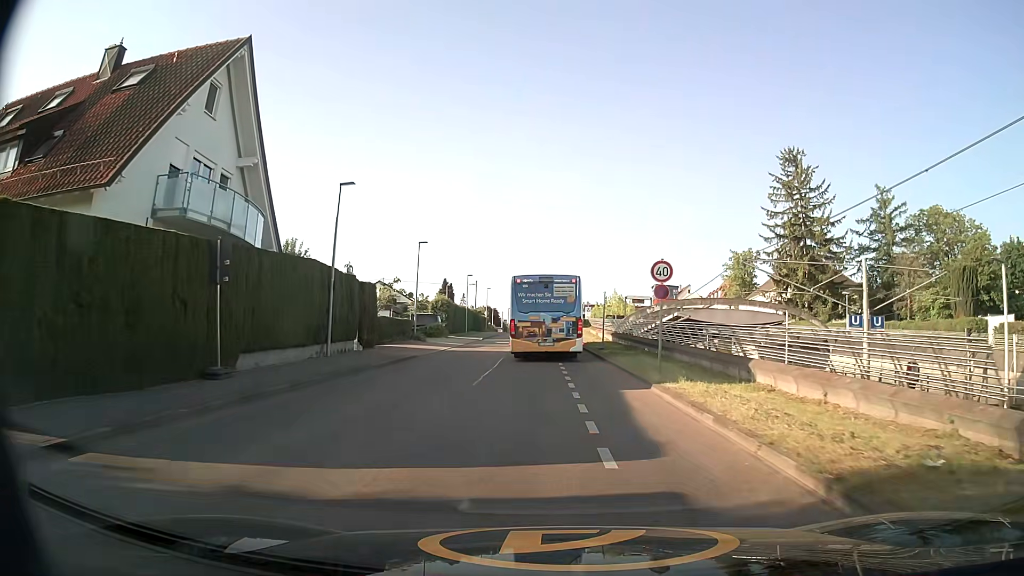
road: tertiary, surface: asphalt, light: Day
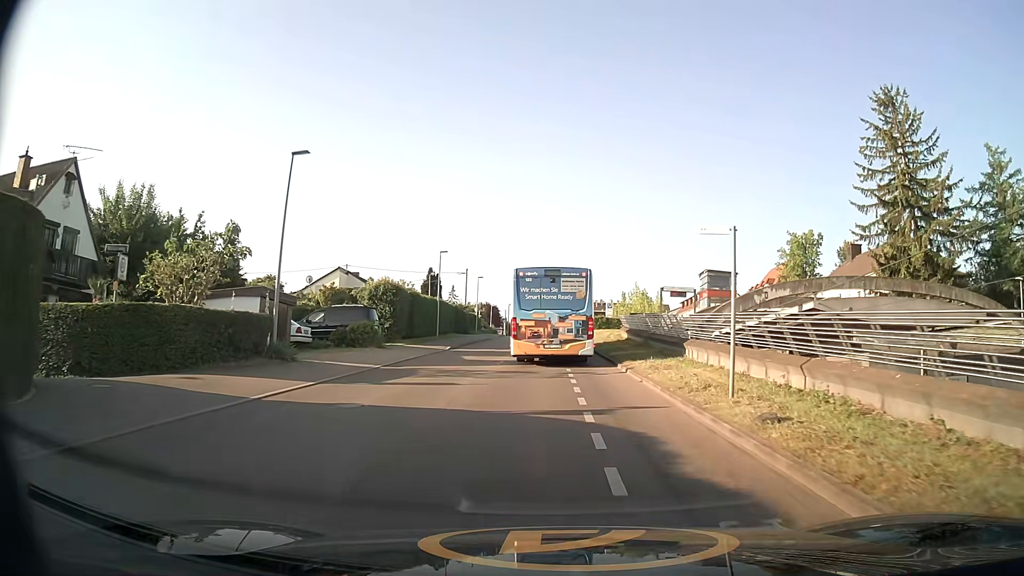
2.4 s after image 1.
(-0.3, +22.9) m; 0°
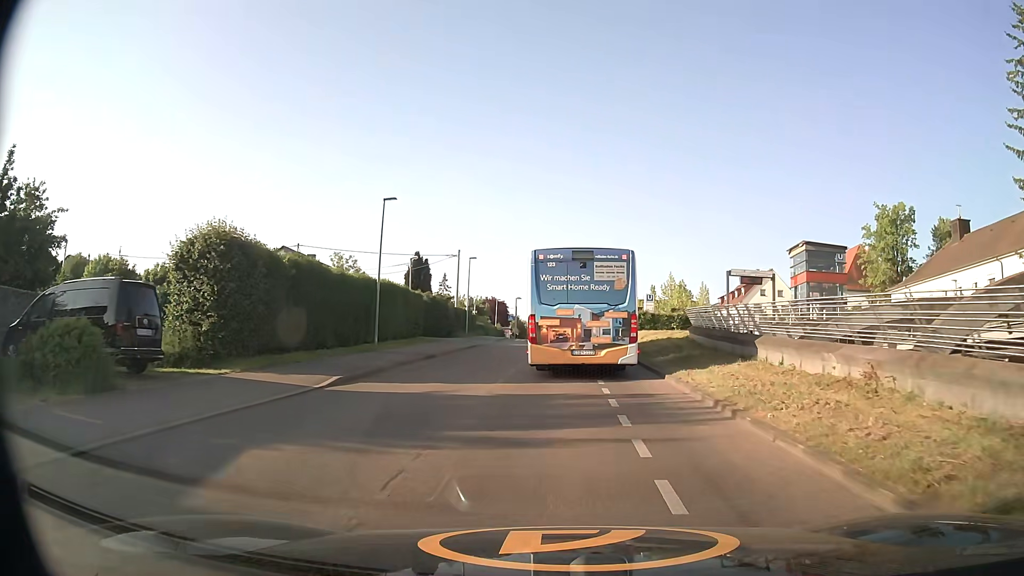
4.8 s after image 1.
(-0.4, +20.4) m; -1°
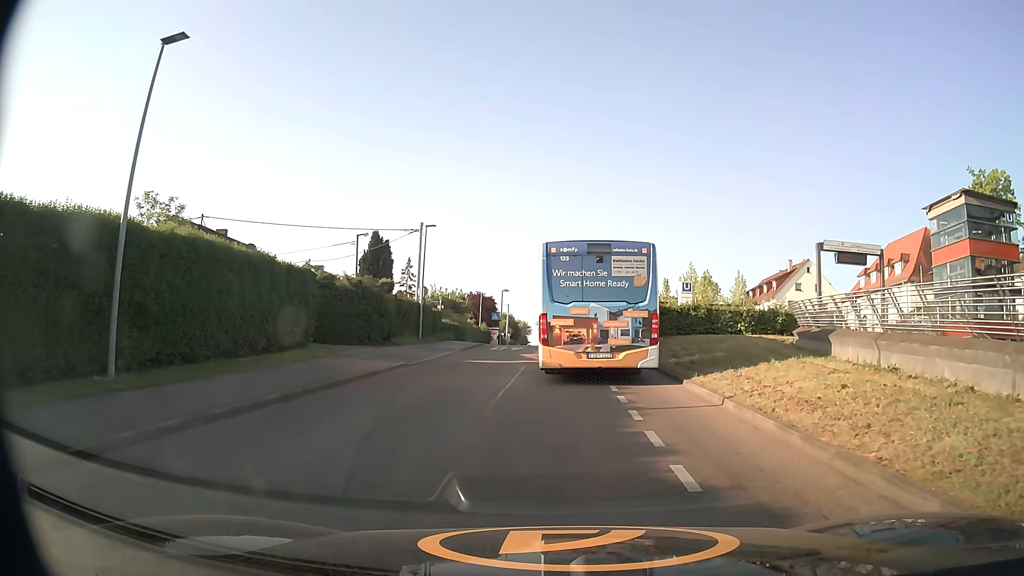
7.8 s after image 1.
(0.0, +17.0) m; -1°
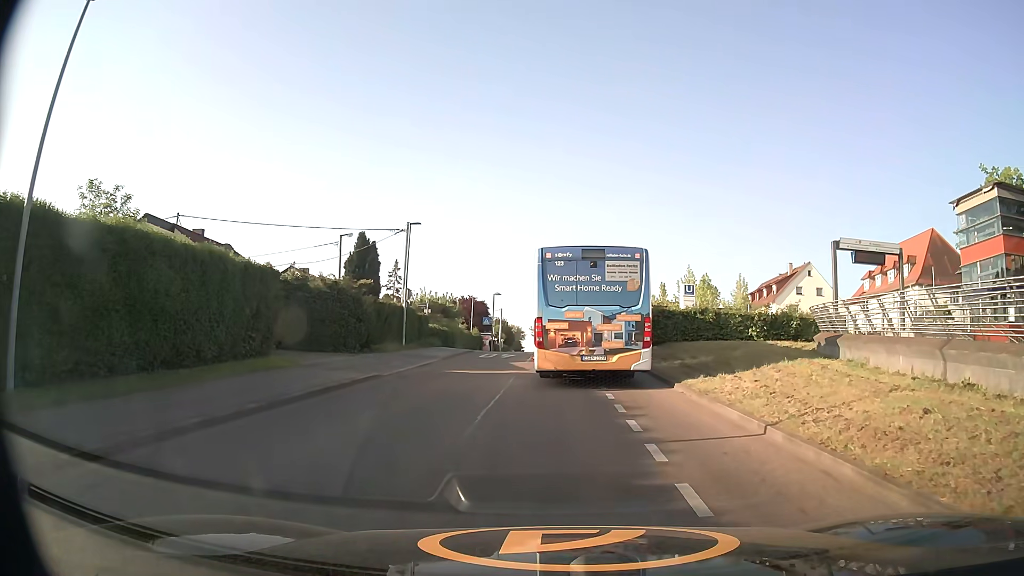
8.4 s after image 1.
(0.0, +2.6) m; +2°
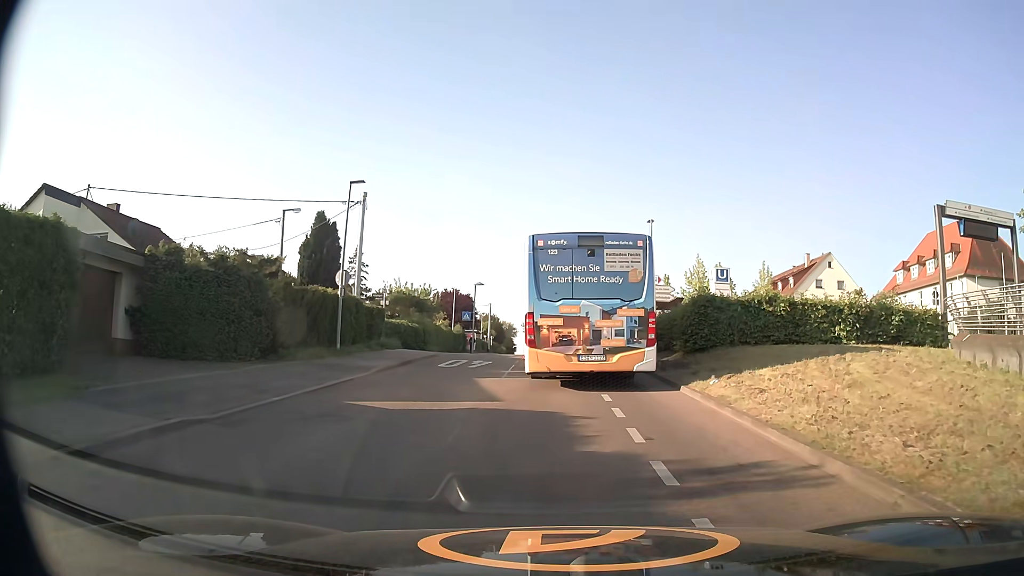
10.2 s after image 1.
(0.0, +9.2) m; 0°
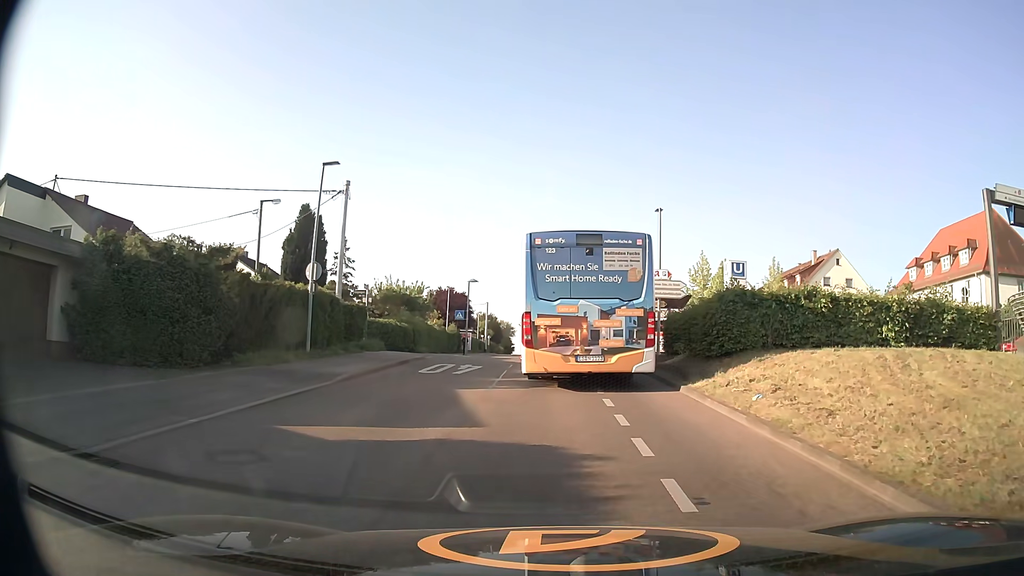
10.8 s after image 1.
(0.0, +2.8) m; -1°
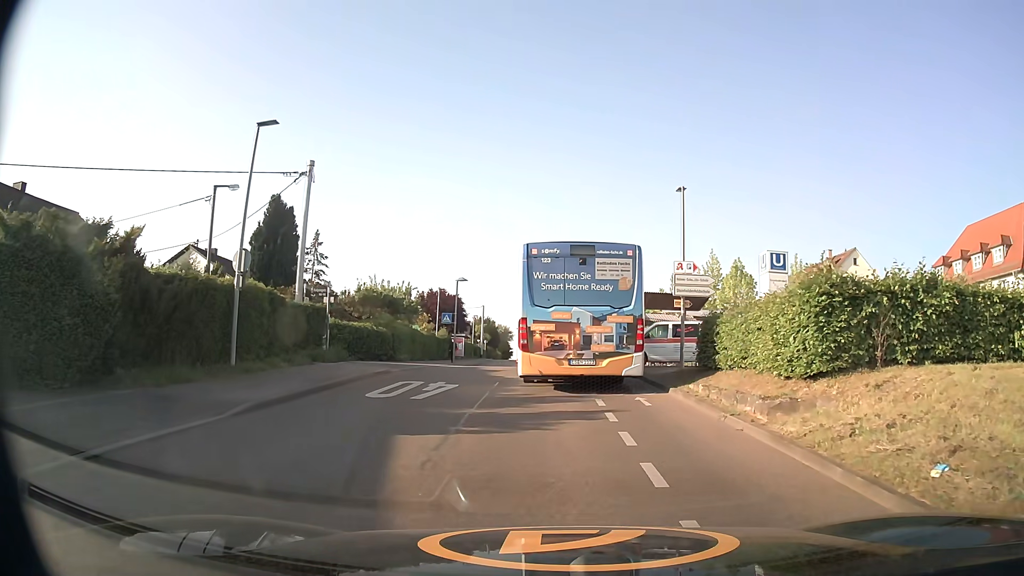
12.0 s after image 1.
(+0.1, +5.1) m; +1°
(0, +10) (0, +20) (-1, +30) (-1, +40) (-2, +50) (-4, +60) (-5, +70) (-6, +80) (-6, +90) (-6, +100) m
